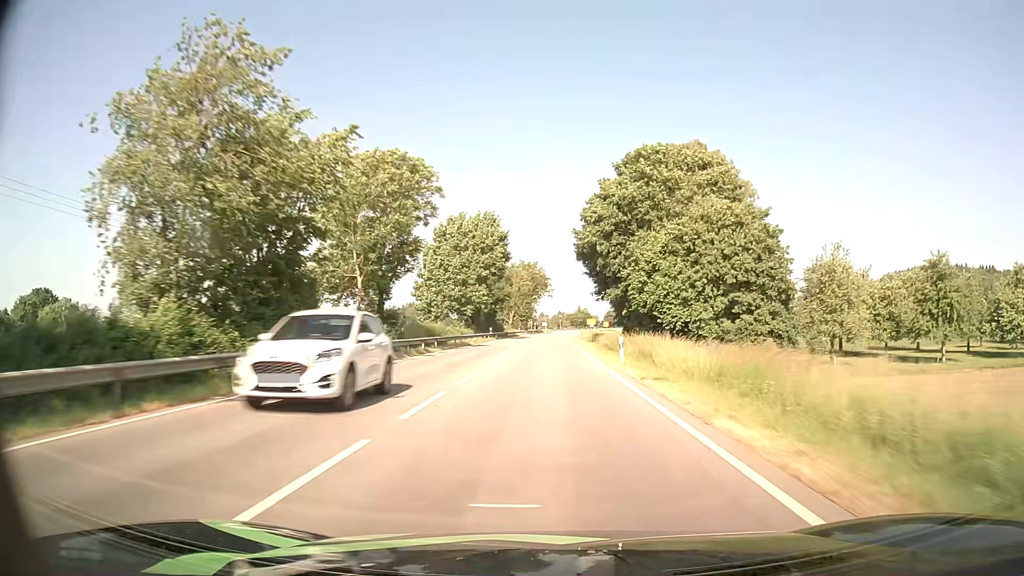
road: primary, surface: asphalt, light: Day
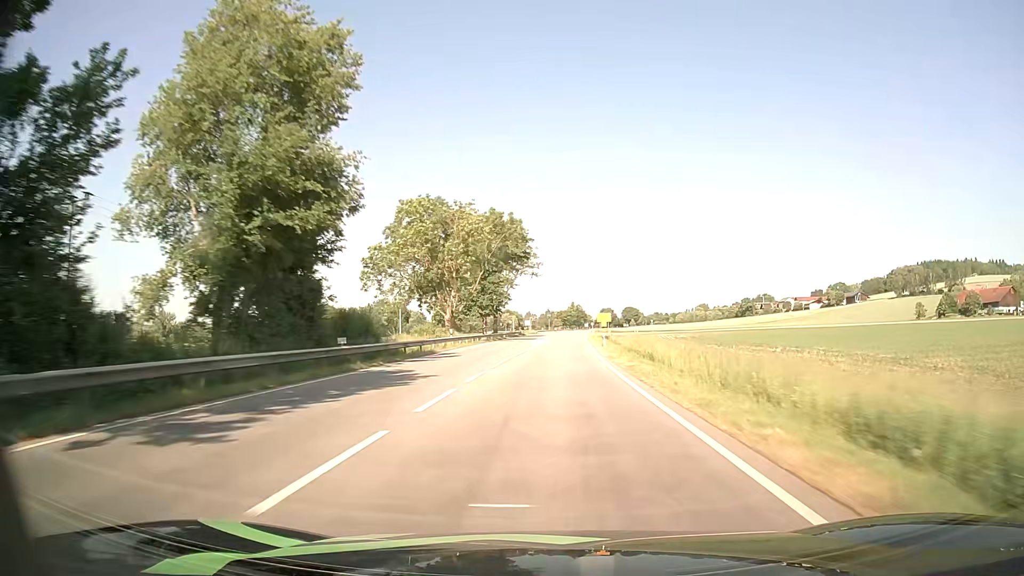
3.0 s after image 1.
(+0.9, +77.1) m; +1°
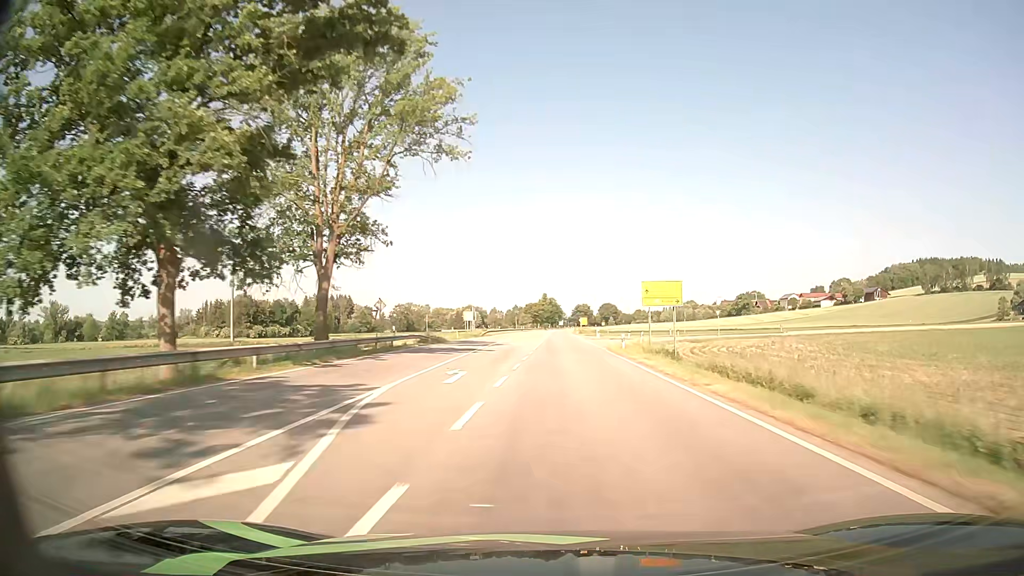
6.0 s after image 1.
(+1.6, +77.8) m; +3°
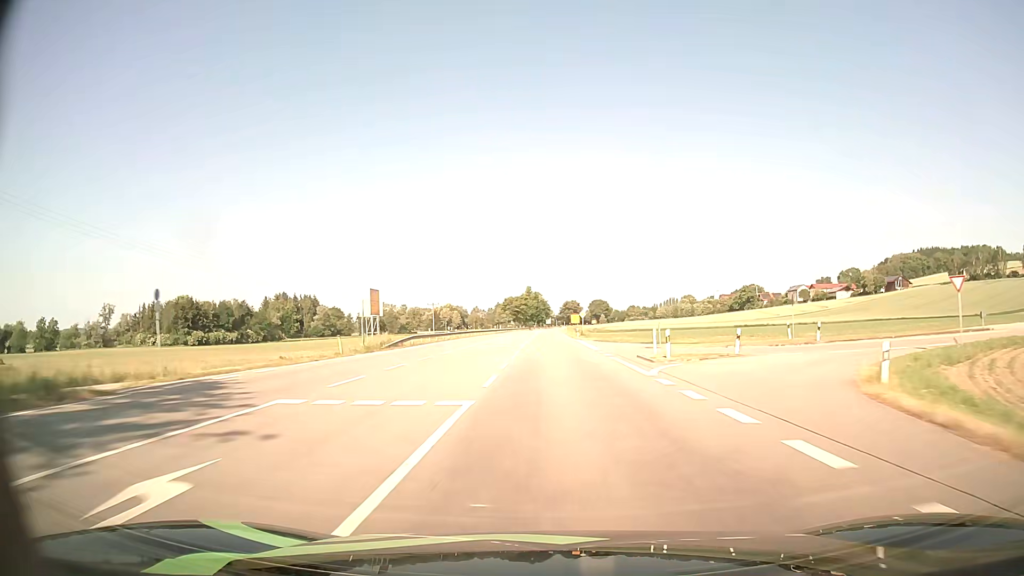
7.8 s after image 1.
(+0.4, +47.1) m; +1°
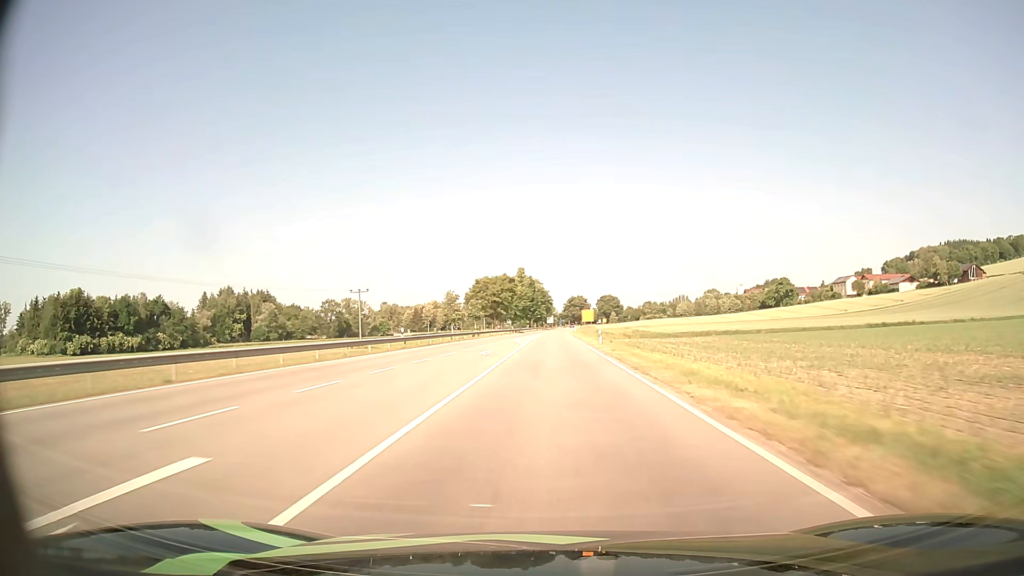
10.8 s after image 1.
(0.0, +79.0) m; 0°
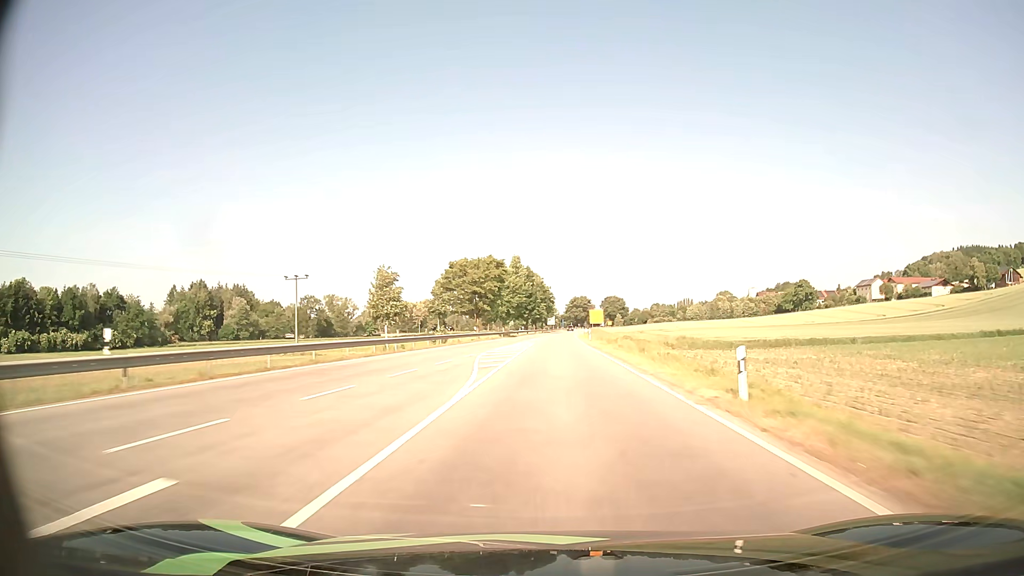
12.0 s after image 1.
(0.0, +31.7) m; 0°
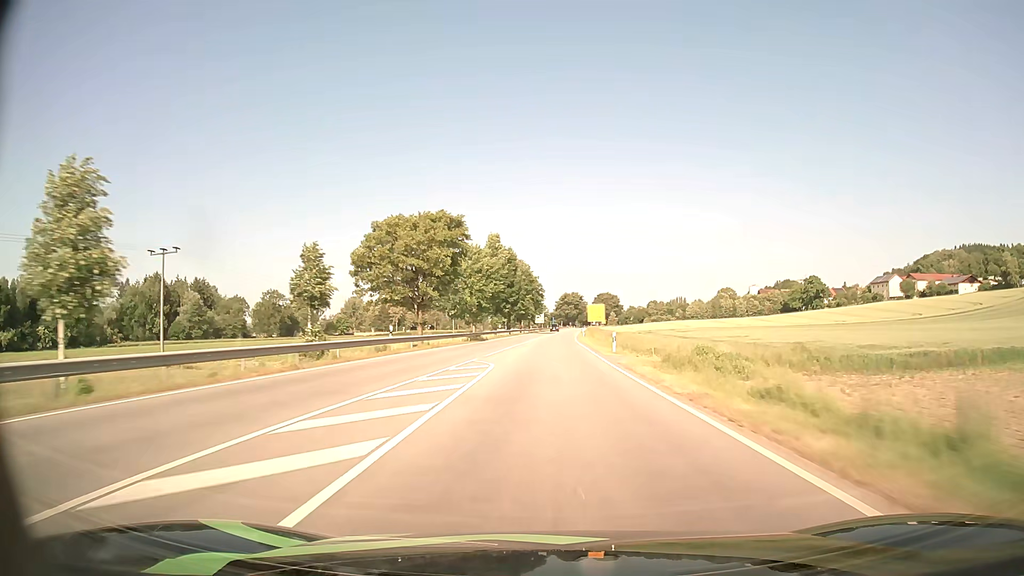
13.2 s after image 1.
(+0.2, +31.7) m; +1°
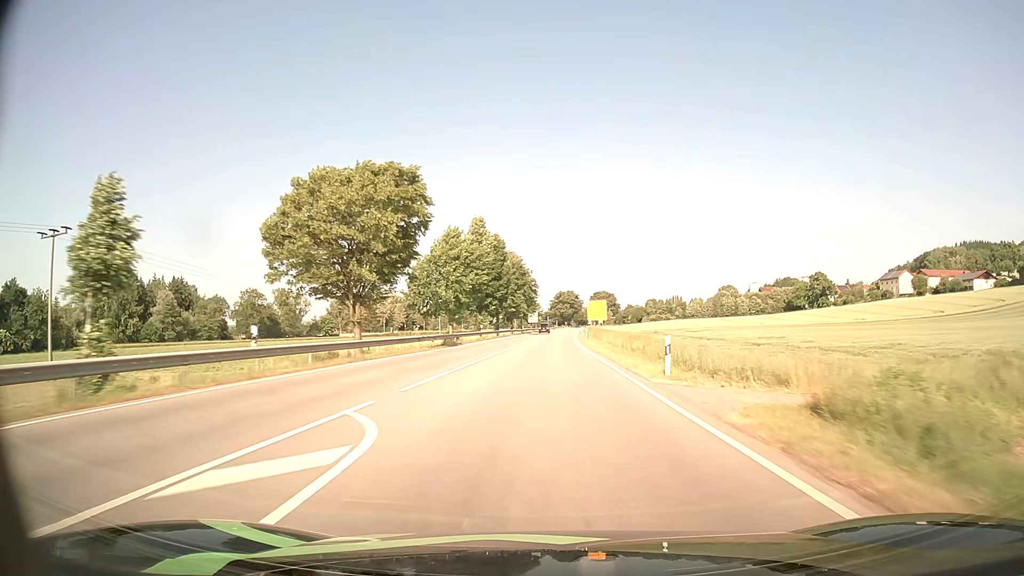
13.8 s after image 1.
(+0.1, +15.8) m; 0°
(0, +10) (0, +20) (0, +30) (0, +40) (+1, +50) (+1, +60) (+1, +70) (+2, +80) (+2, +90) (+2, +100) m
